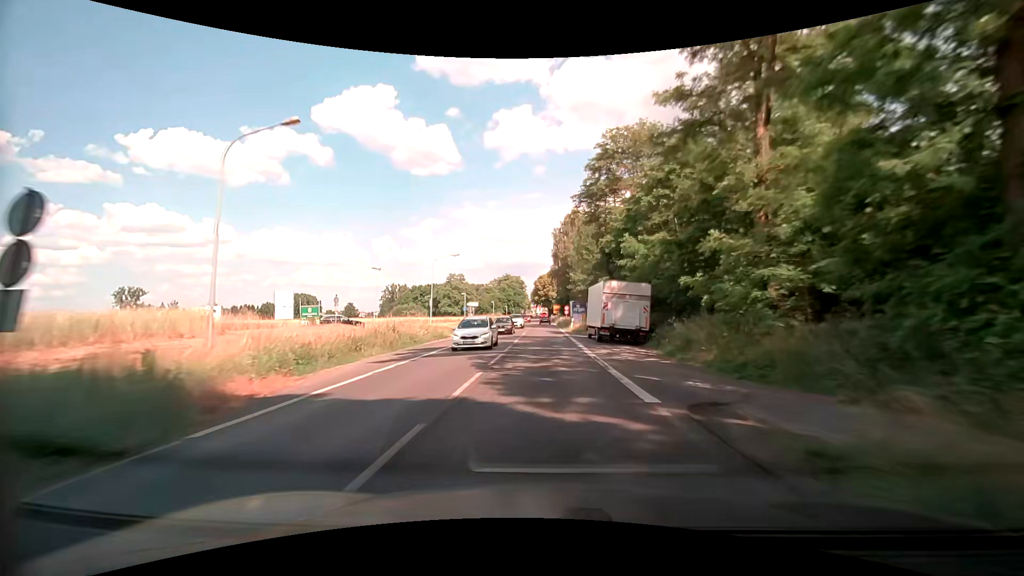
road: primary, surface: asphalt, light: Day
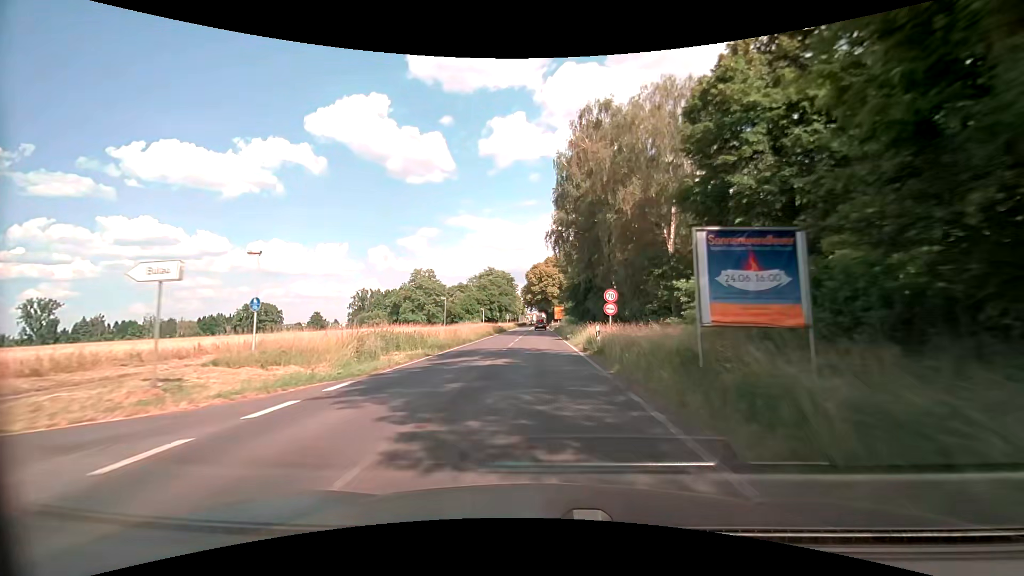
(+0.5, +53.5) m; 0°
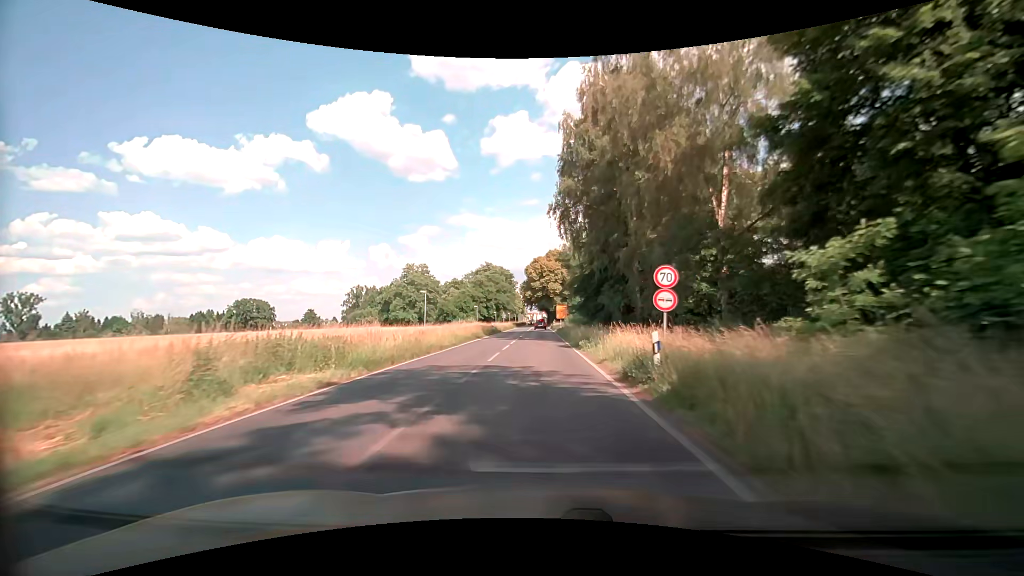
(0.0, +10.7) m; 0°
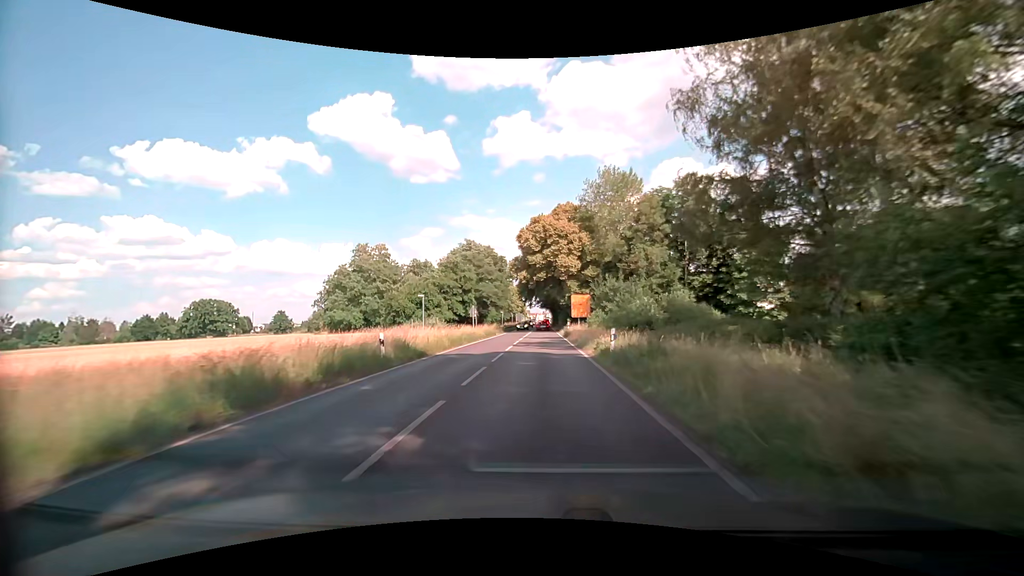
(-0.1, +42.8) m; 0°
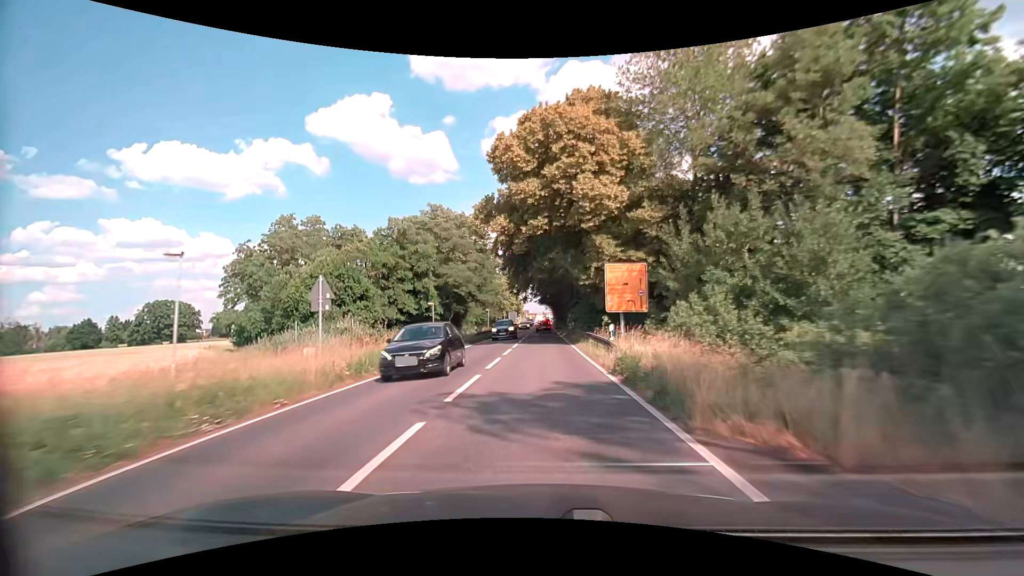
(+0.1, +32.2) m; 0°
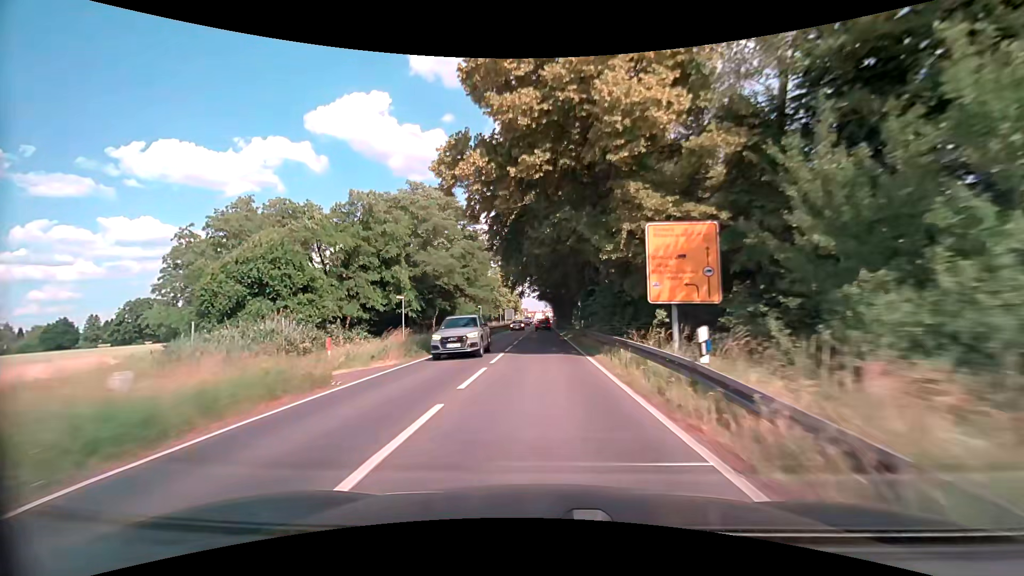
(0.0, +10.7) m; 0°
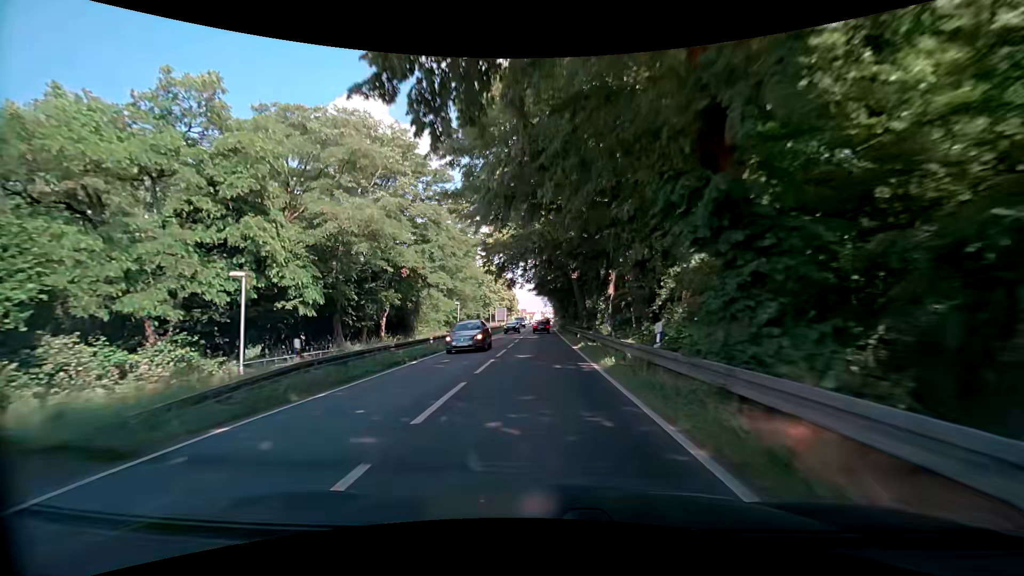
(-0.1, +21.5) m; 0°
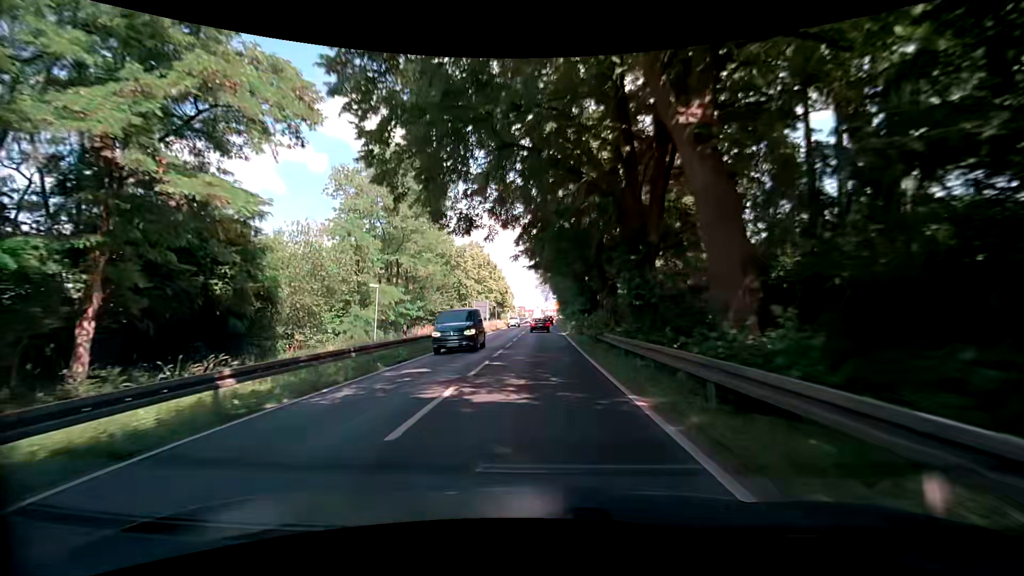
(0.0, +31.1) m; +1°
(0, +10) (0, +20) (0, +30) (0, +40) (0, +50) (0, +60) (-1, +70) (-1, +80) (-1, +90) (-1, +100) m
